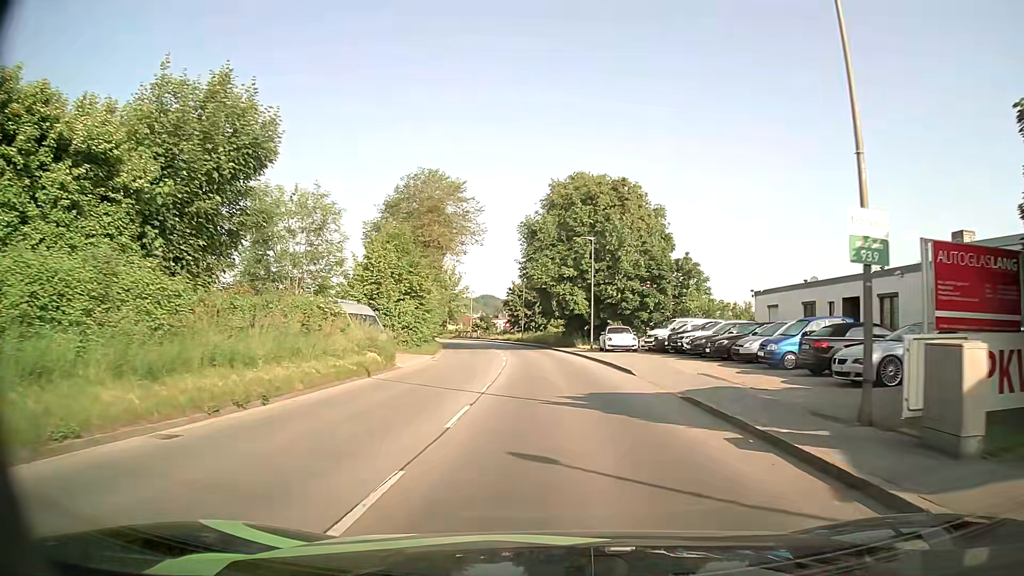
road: tertiary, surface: asphalt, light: Day
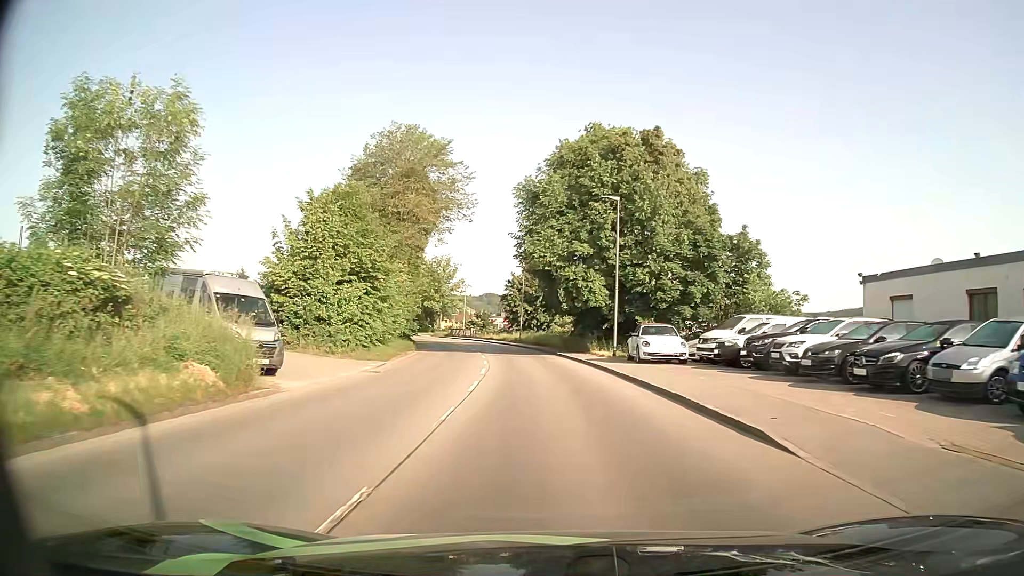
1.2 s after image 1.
(-0.1, +13.0) m; -1°
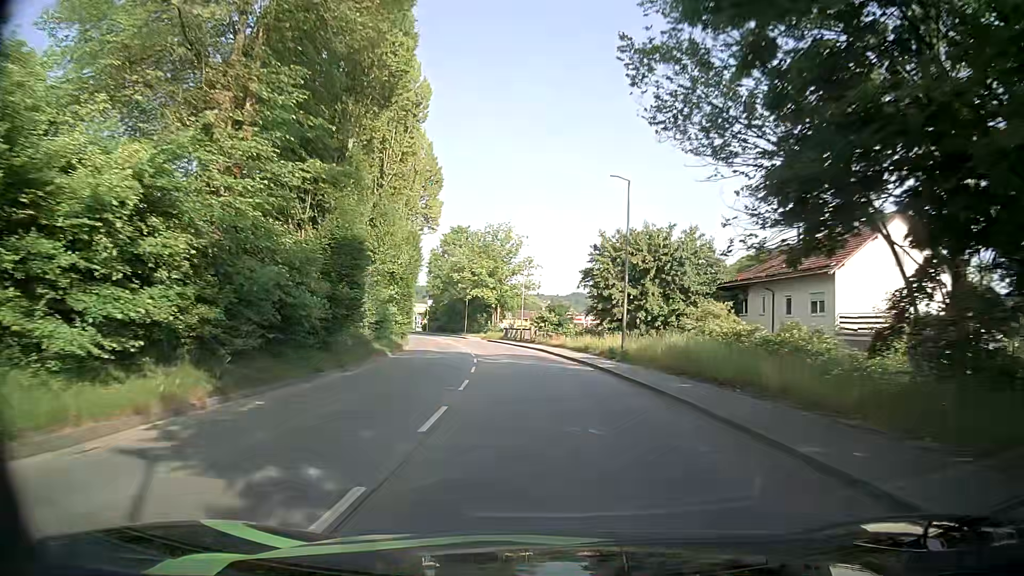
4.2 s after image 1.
(-1.6, +36.7) m; -8°
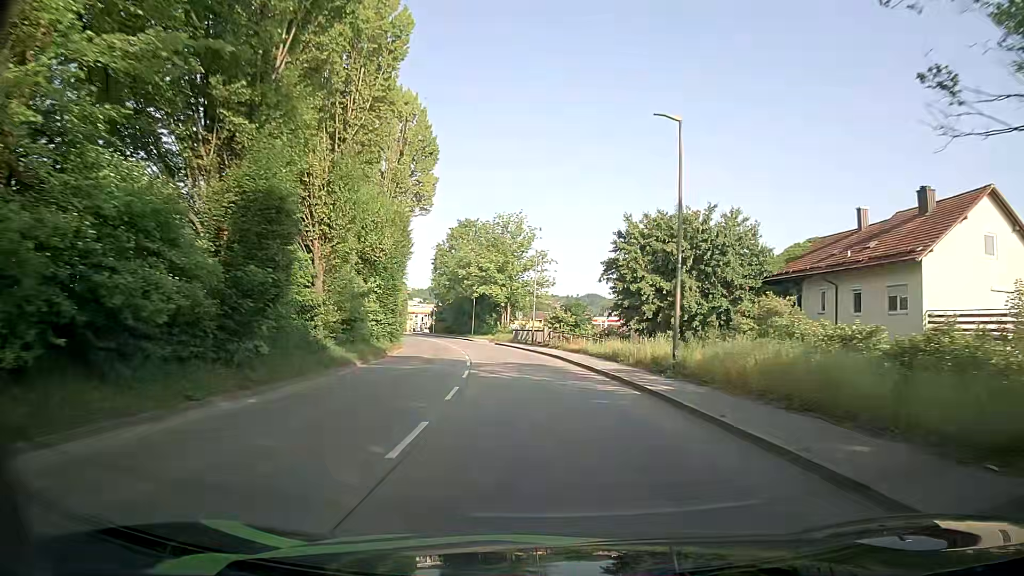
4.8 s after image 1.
(0.0, +7.9) m; -1°
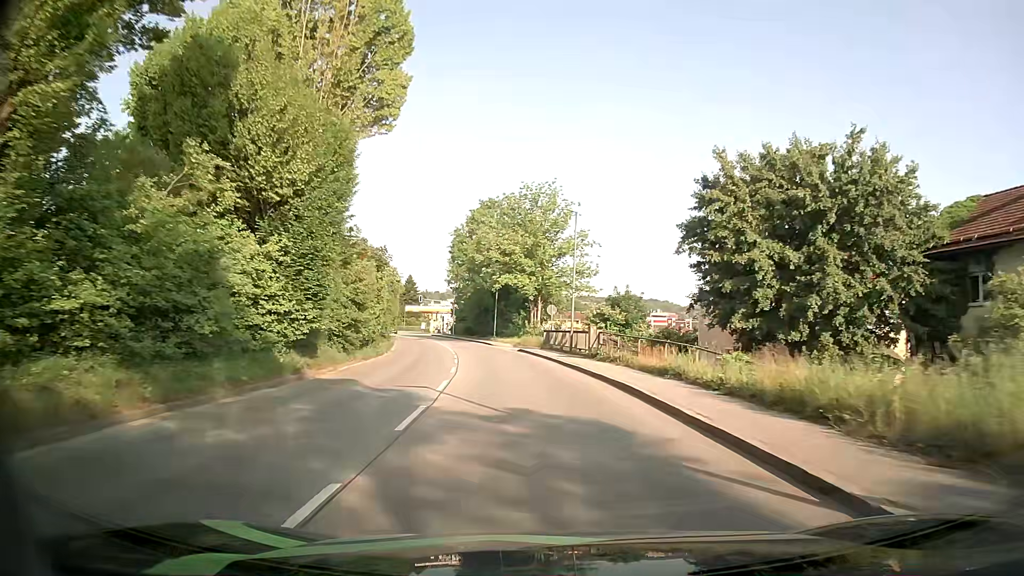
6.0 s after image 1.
(-0.2, +16.2) m; -2°
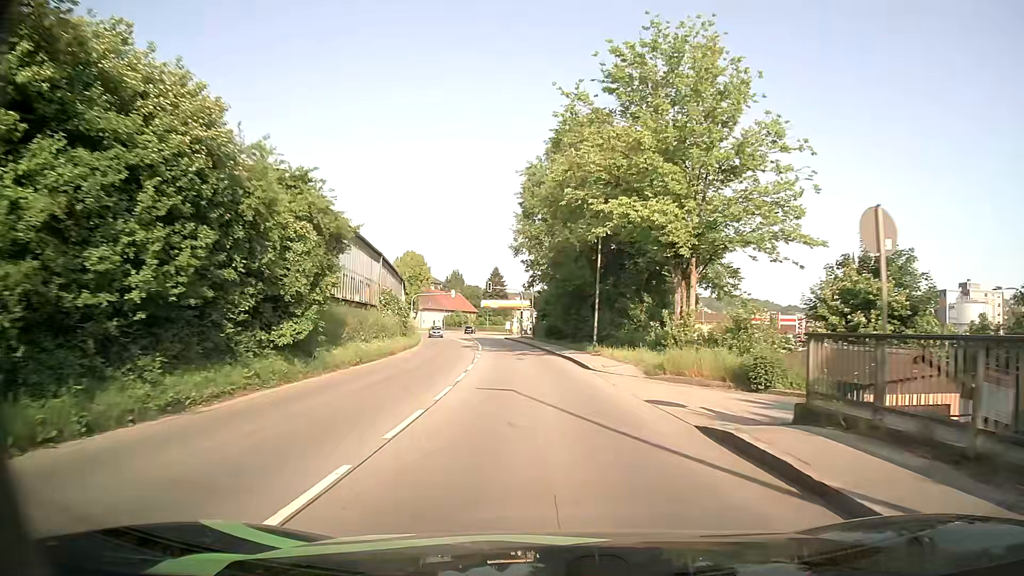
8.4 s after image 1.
(-2.5, +32.4) m; -9°
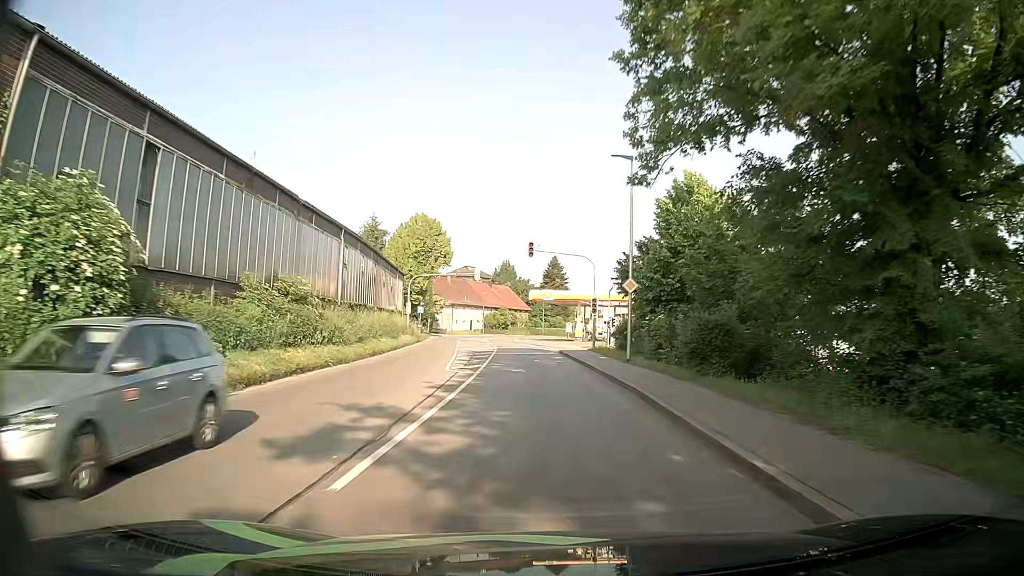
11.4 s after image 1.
(-1.9, +38.6) m; -5°
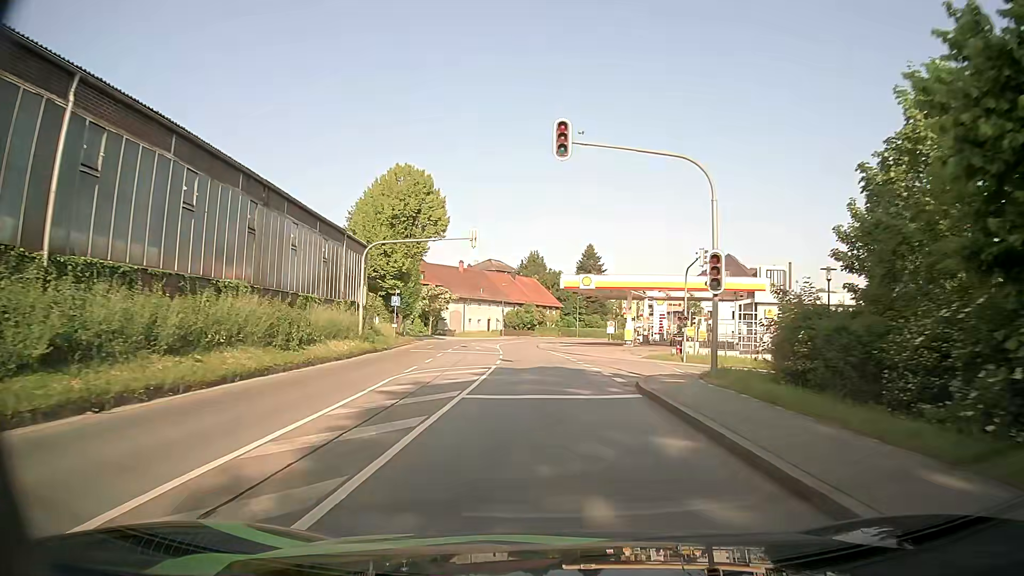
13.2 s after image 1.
(-0.6, +23.5) m; -2°
(0, +10) (0, +20) (-1, +30) (-2, +40) (-2, +50) (-3, +60) (-3, +70) (-2, +80) (+1, +90) (+5, +99) m
